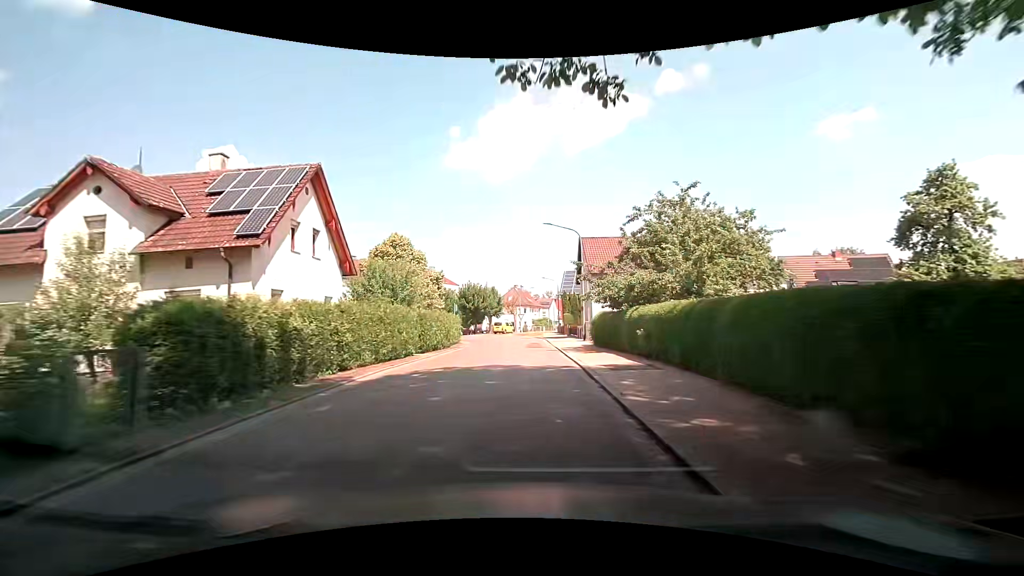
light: Day
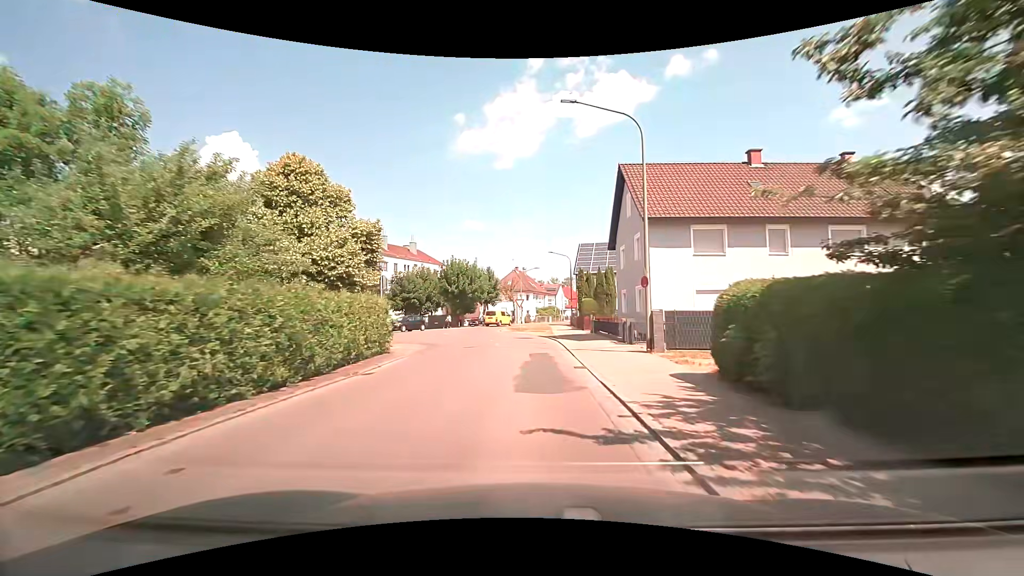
(0.0, +19.4) m; 0°
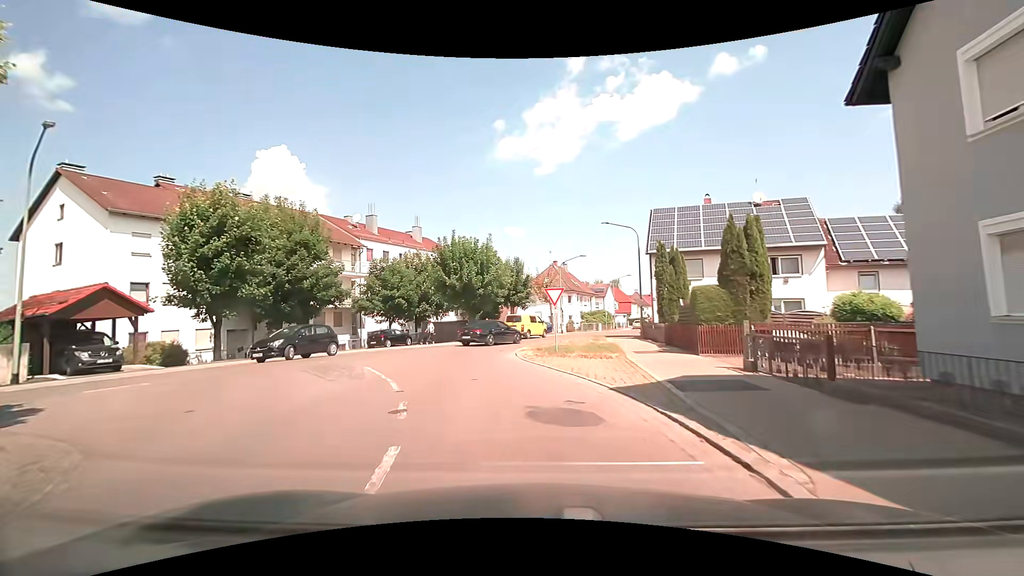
(-0.3, +21.0) m; -5°
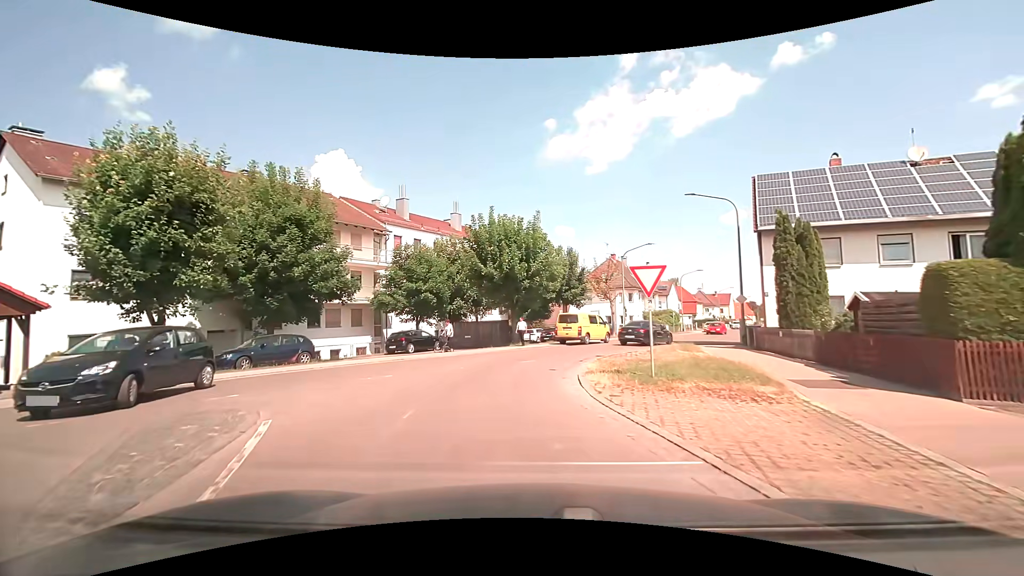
(-0.4, +8.2) m; -4°
(-1, +10) (0, +20) (+5, +29) (+9, +37) (+14, +46) (+18, +55) (+23, +64) (+27, +73) (+31, +82) (+36, +91) m
